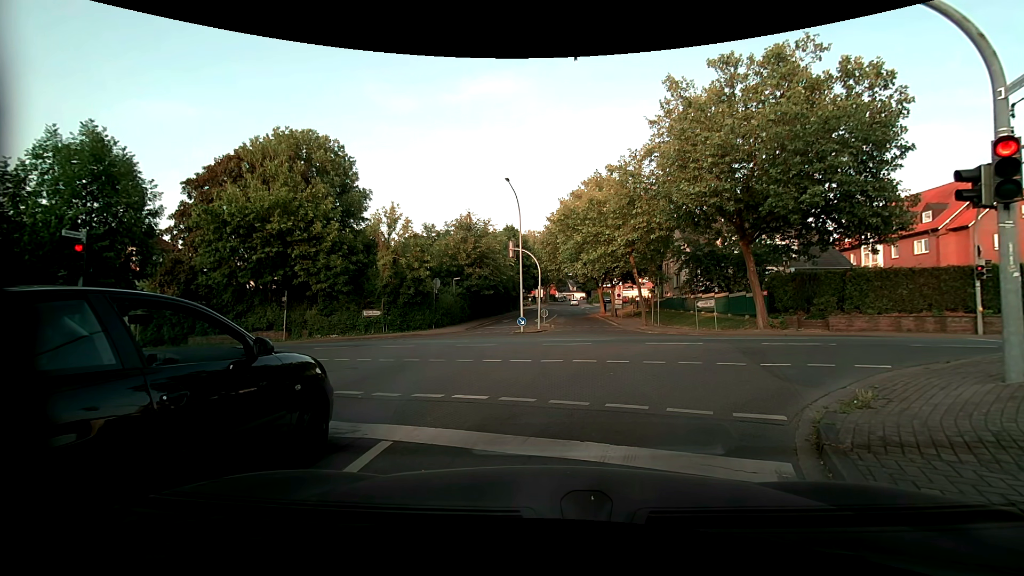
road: residential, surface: asphalt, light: Day
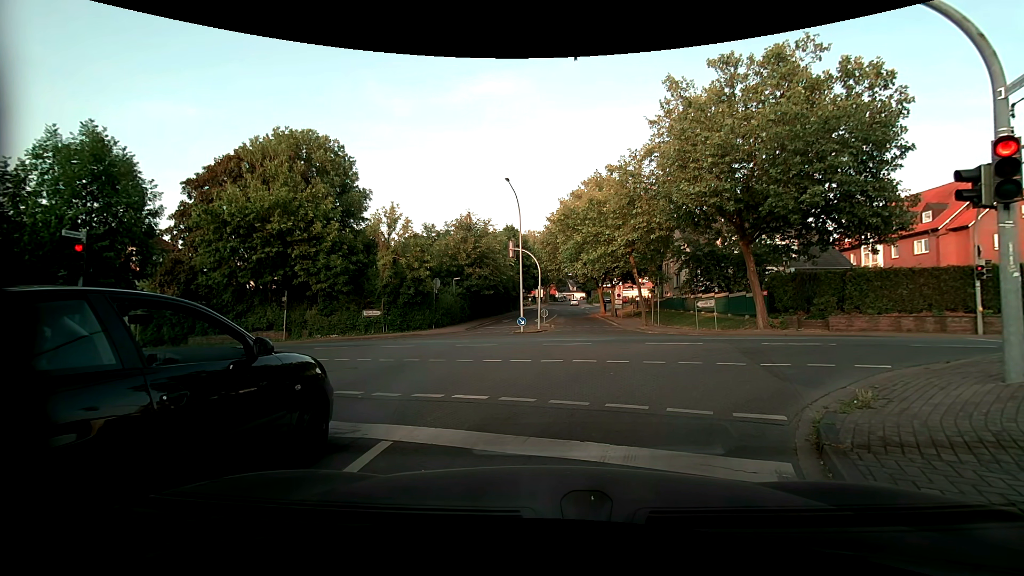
(0.0, 0.0) m; 0°
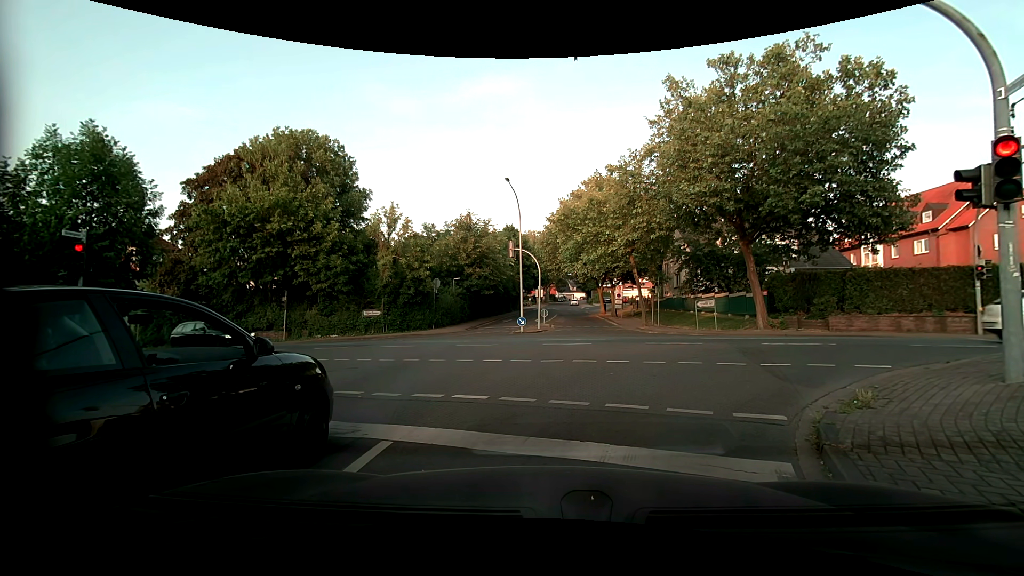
(0.0, 0.0) m; 0°
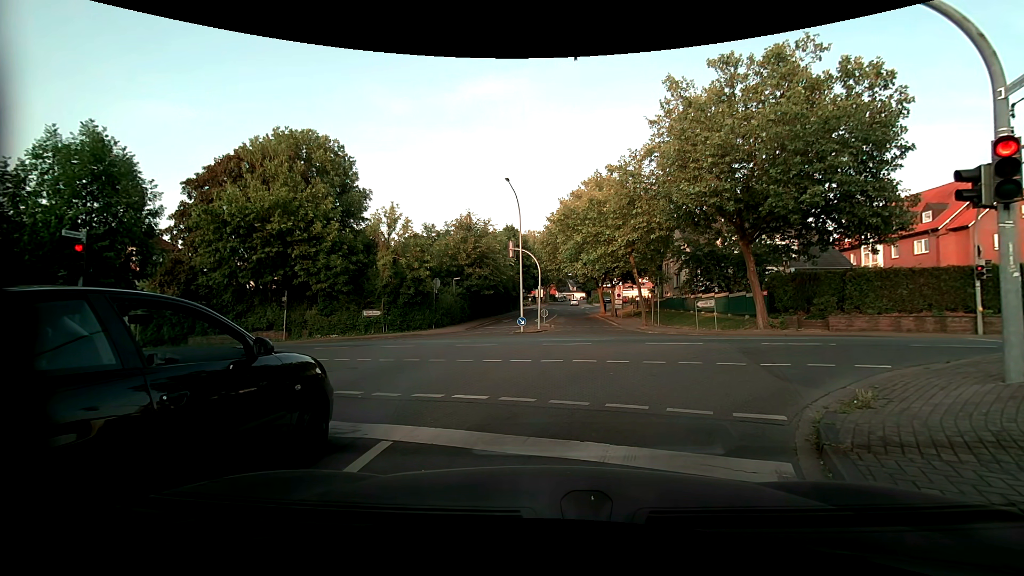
(0.0, 0.0) m; 0°
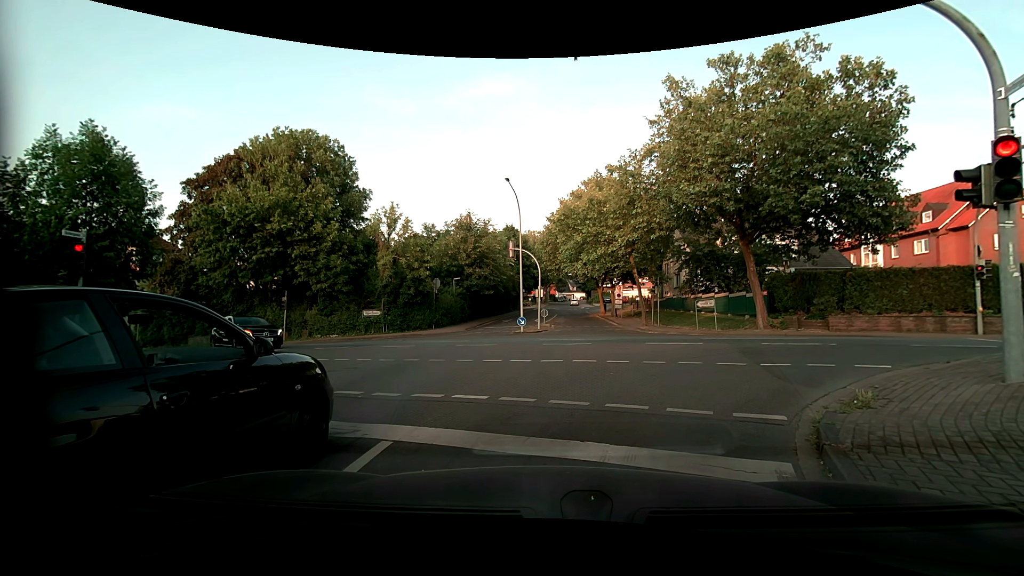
(0.0, 0.0) m; 0°
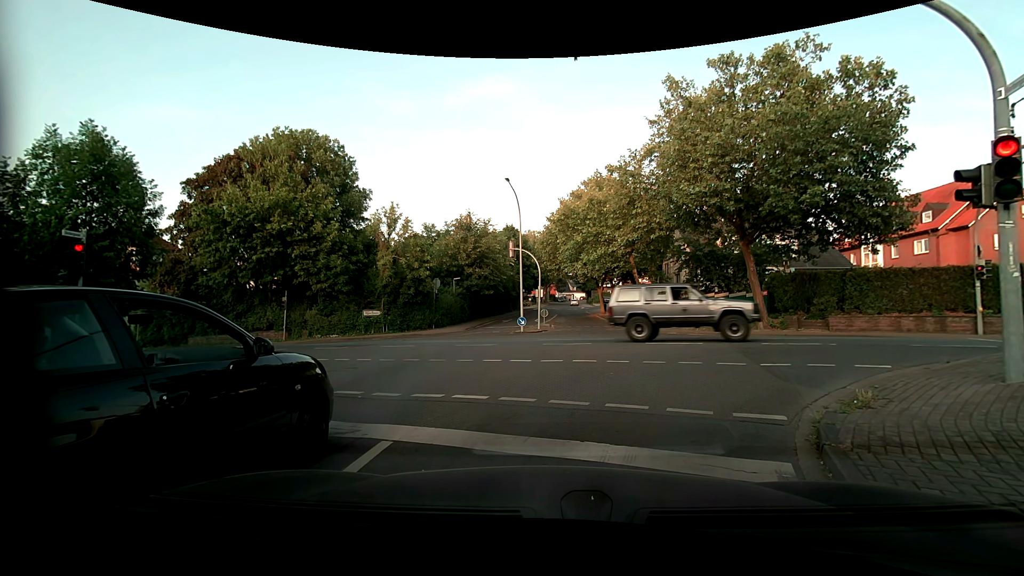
(0.0, 0.0) m; 0°
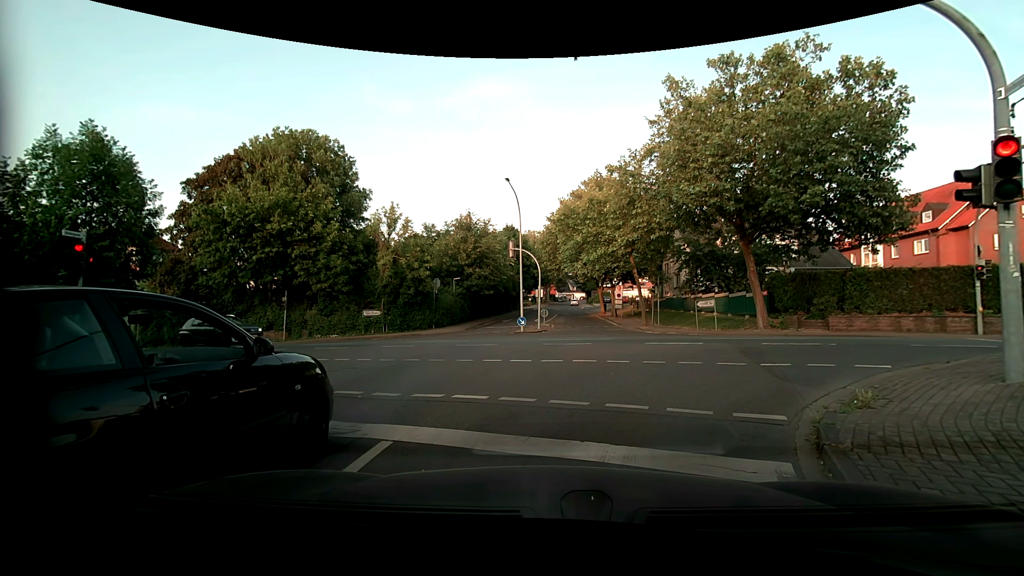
(0.0, 0.0) m; 0°
